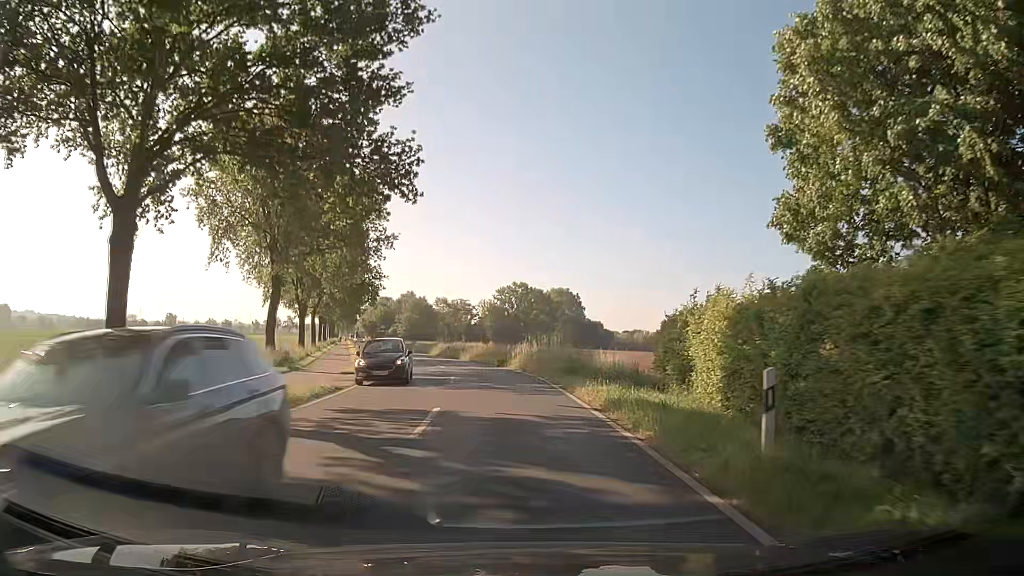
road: secondary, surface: asphalt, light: Day
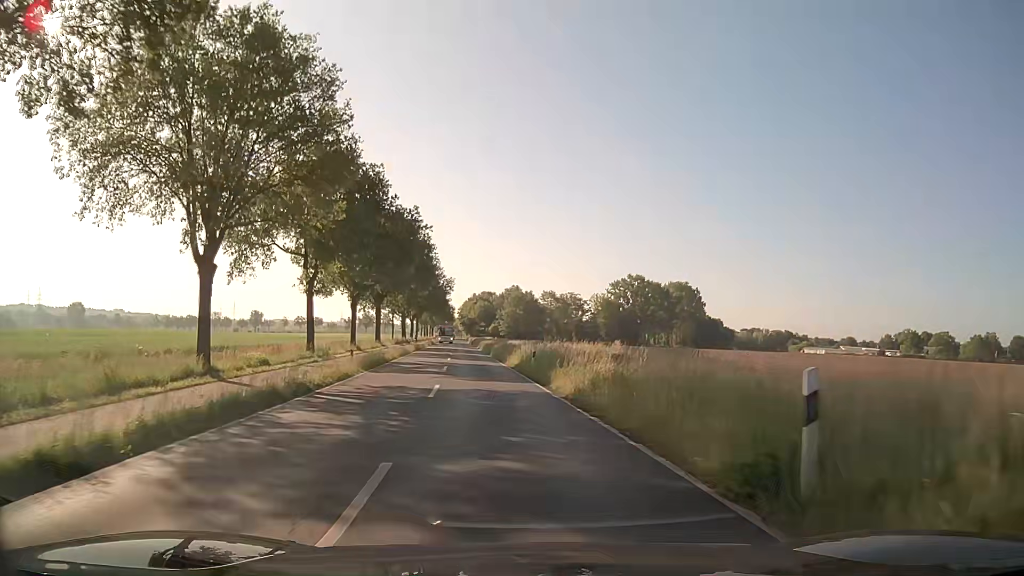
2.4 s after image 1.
(-2.1, +30.5) m; -9°
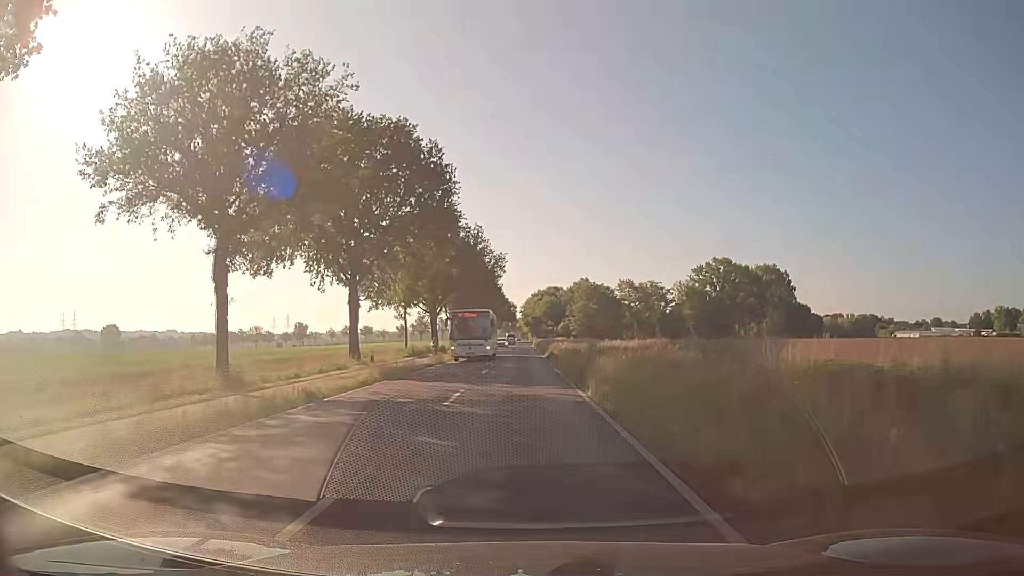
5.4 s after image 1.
(-2.8, +38.2) m; -6°
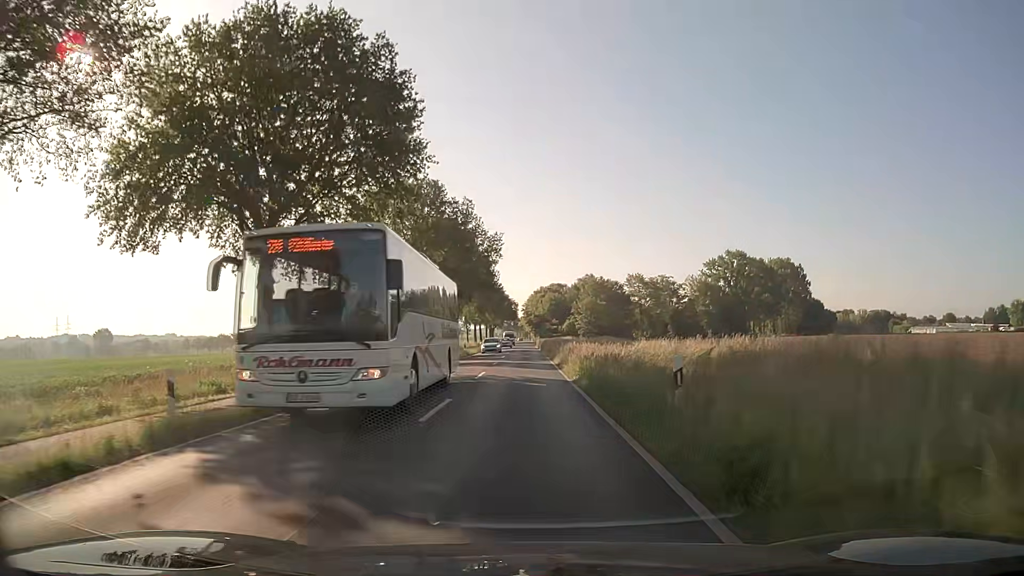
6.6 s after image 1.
(-0.1, +15.3) m; 0°
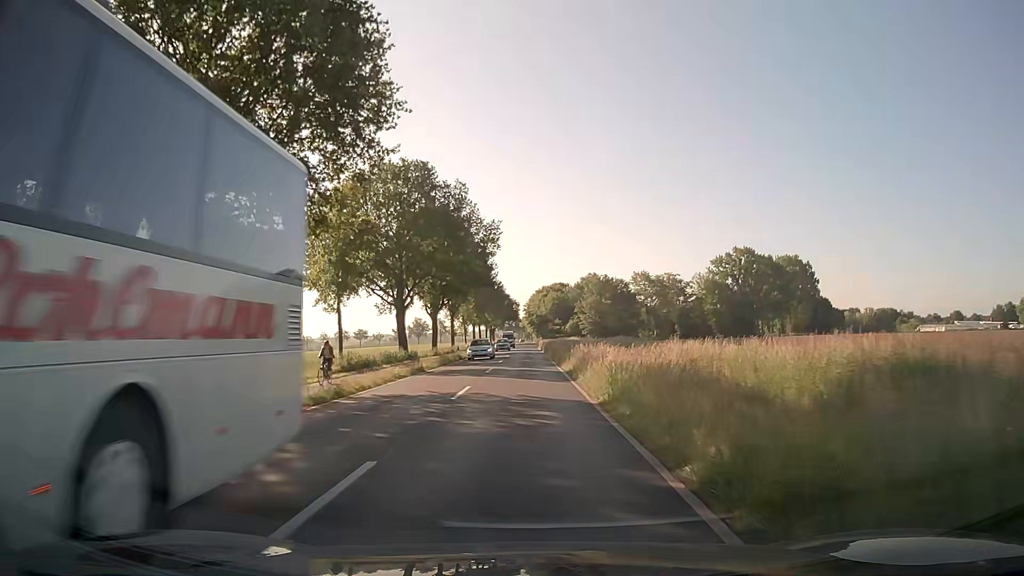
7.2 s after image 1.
(0.0, +7.6) m; -1°
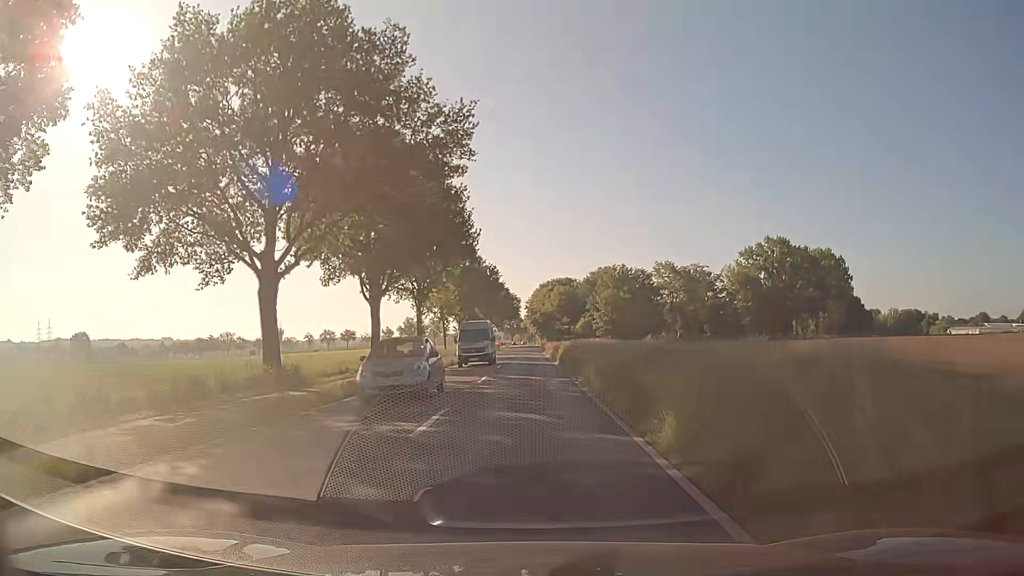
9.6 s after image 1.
(+0.1, +30.4) m; 0°
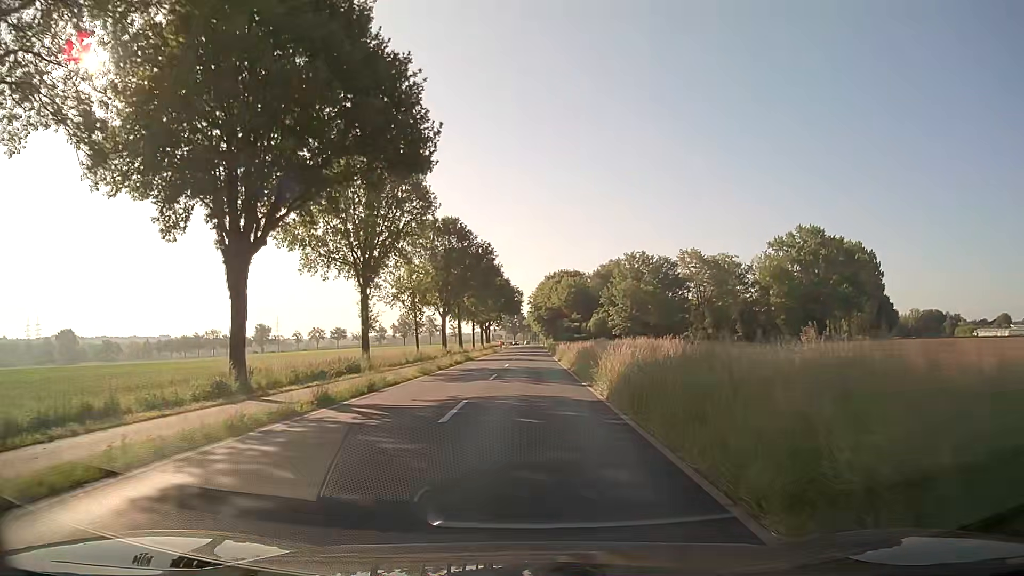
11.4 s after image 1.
(-0.1, +22.8) m; 0°
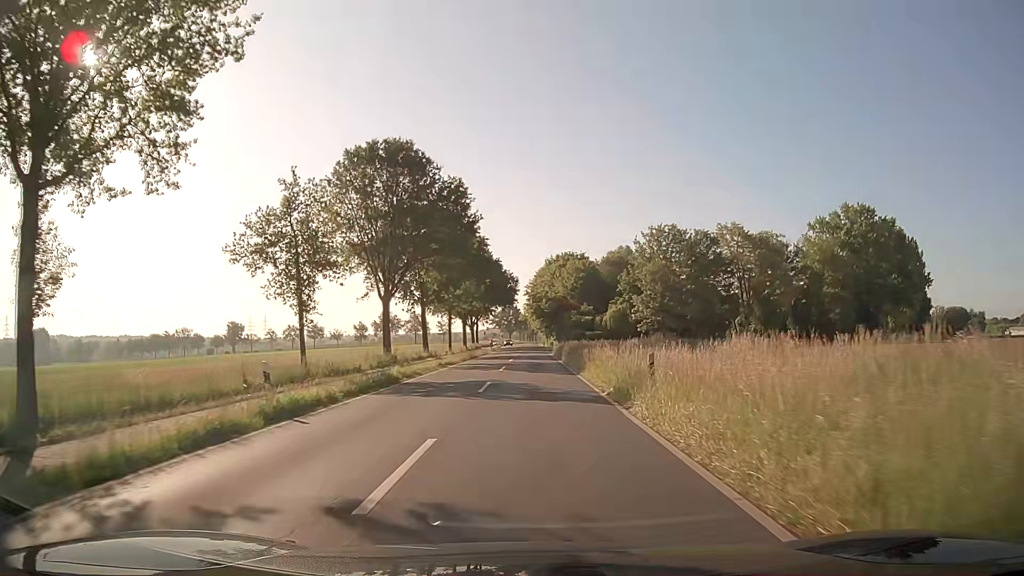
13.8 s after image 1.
(0.0, +30.4) m; 0°
(0, +10) (0, +20) (0, +30) (0, +40) (0, +50) (+1, +60) (+1, +70) (+1, +80) (0, +90) (0, +100) m
